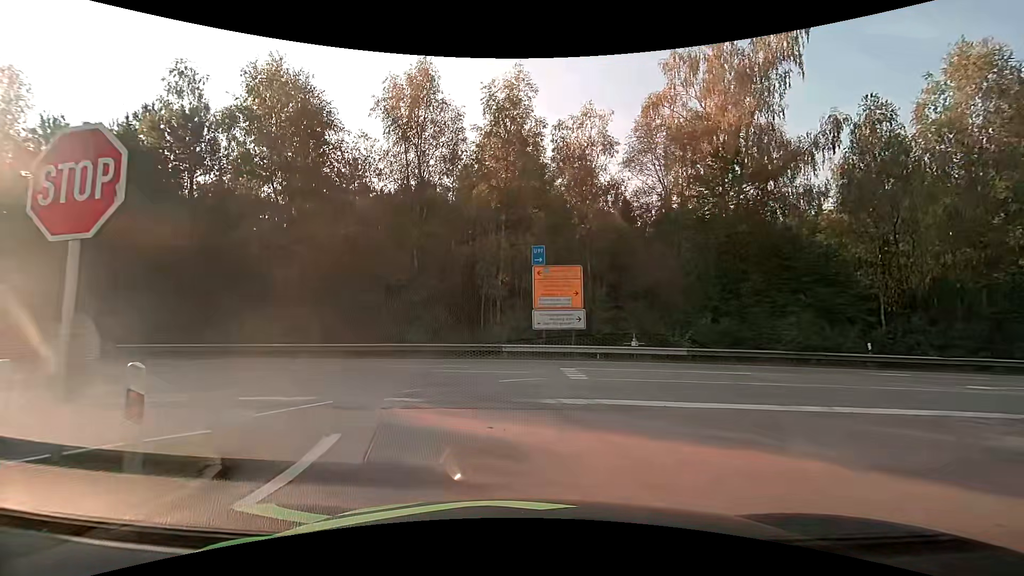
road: motorway_link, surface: asphalt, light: Day
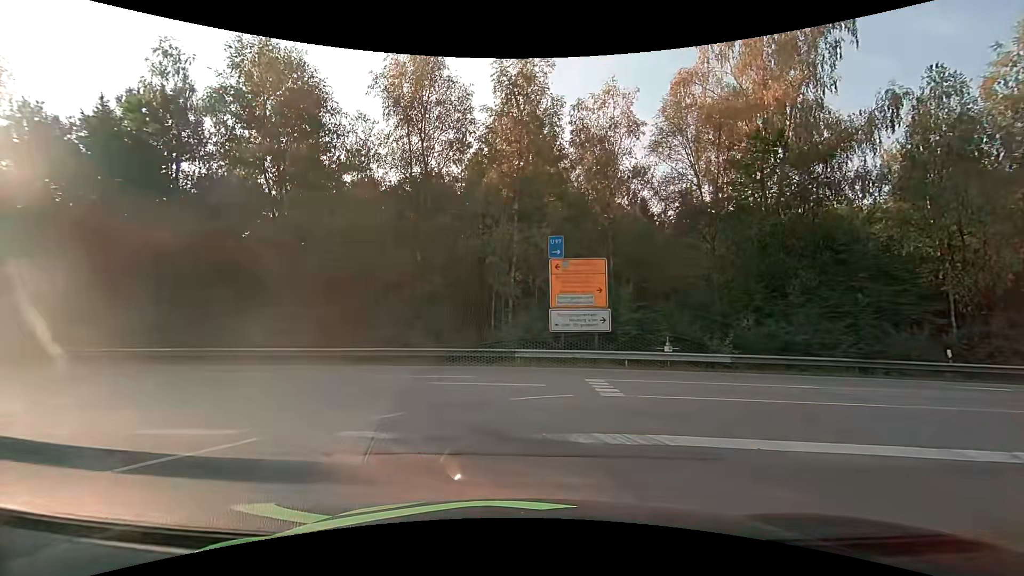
(0.0, +2.7) m; -1°
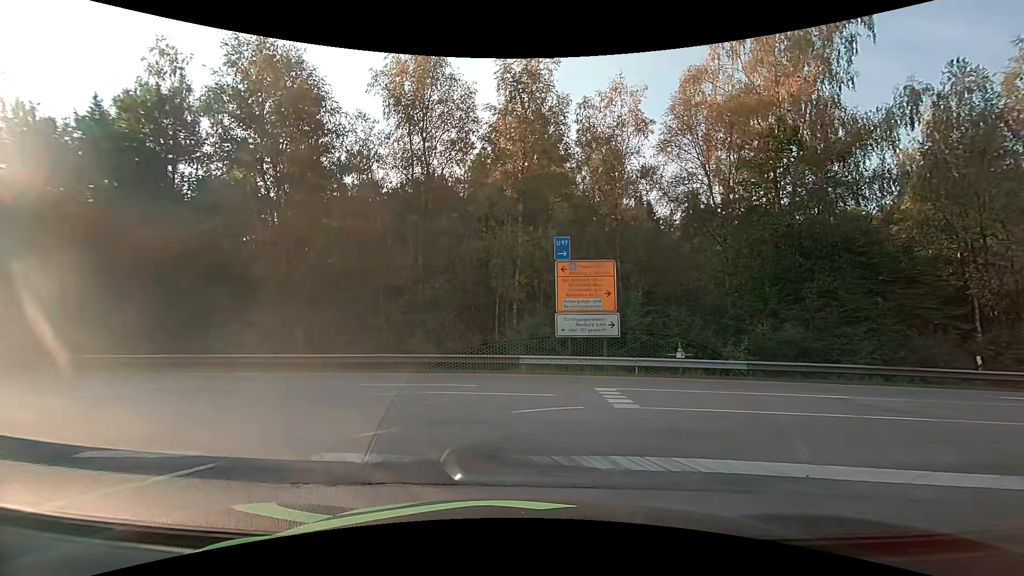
(0.0, +0.8) m; 0°
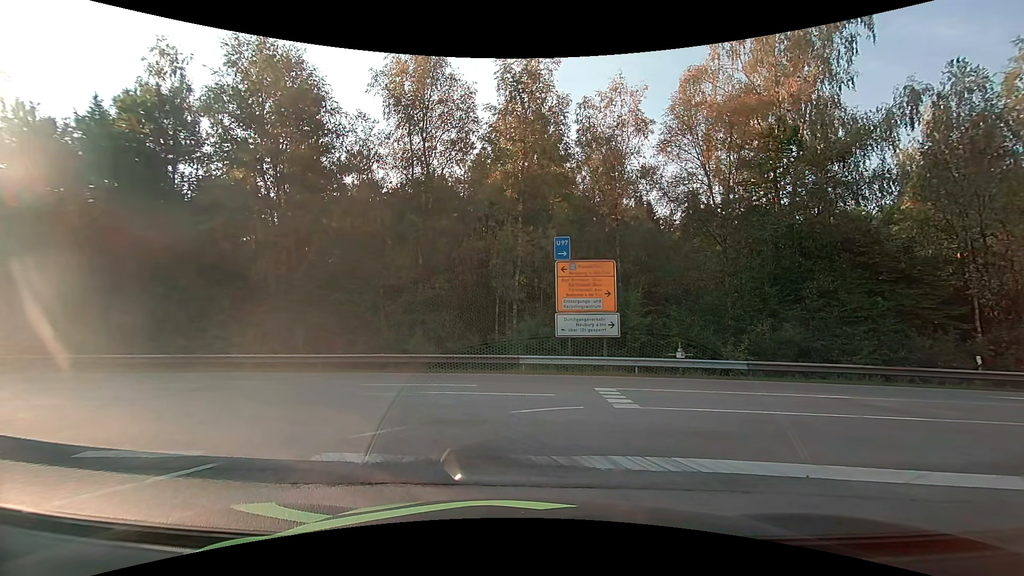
(0.0, 0.0) m; 0°
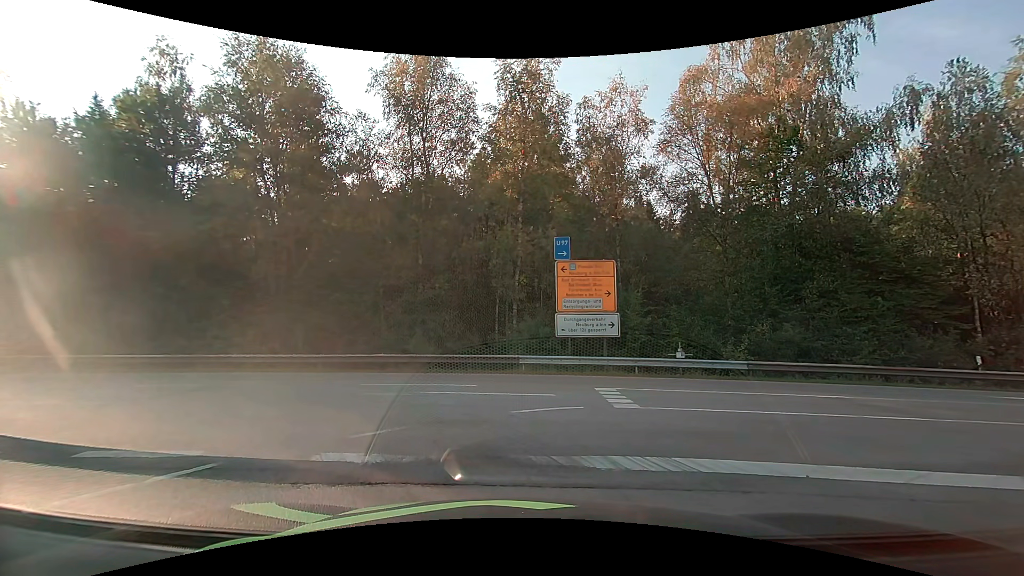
(0.0, 0.0) m; 0°
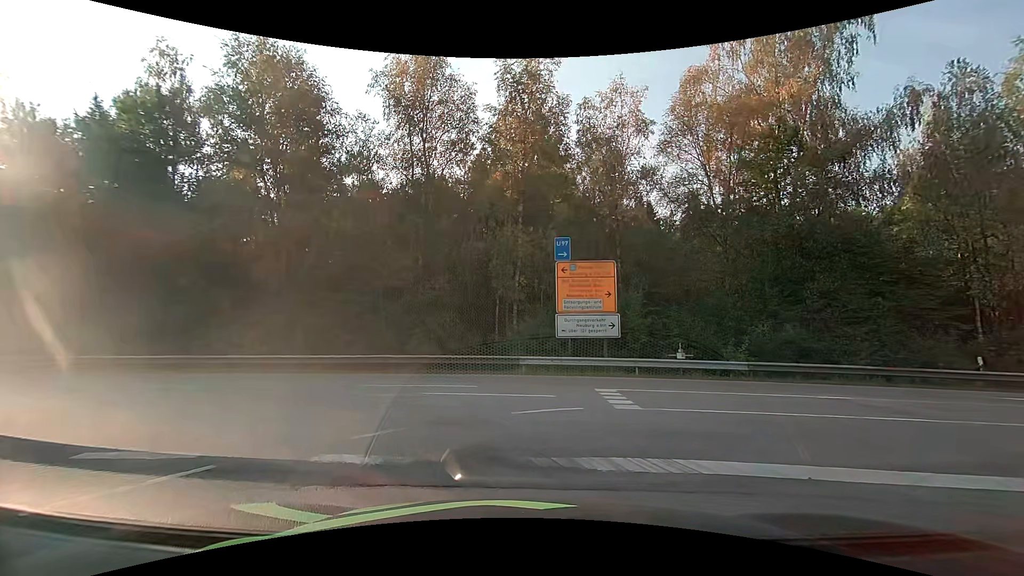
(0.0, 0.0) m; 0°
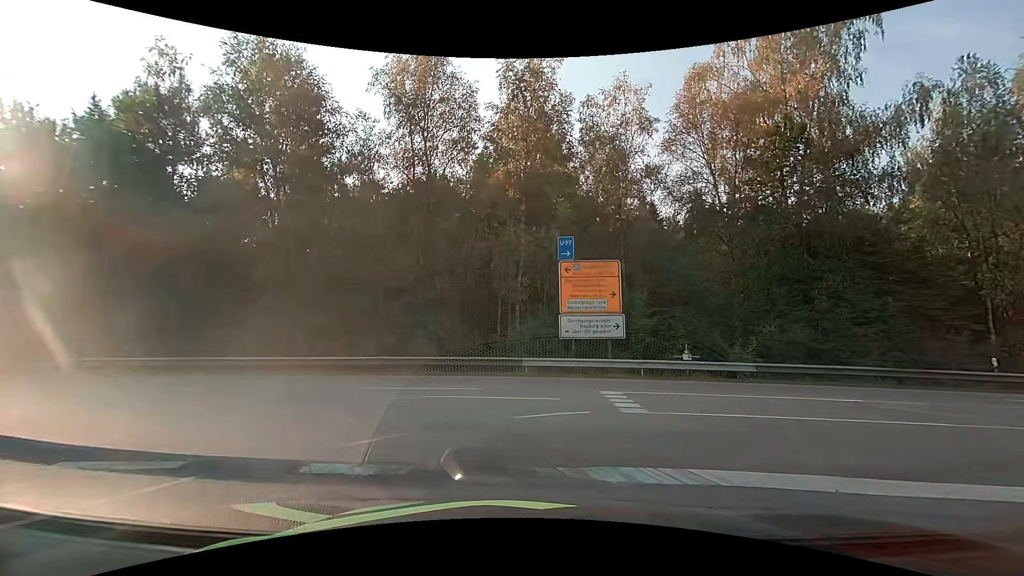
(0.0, +0.3) m; 0°
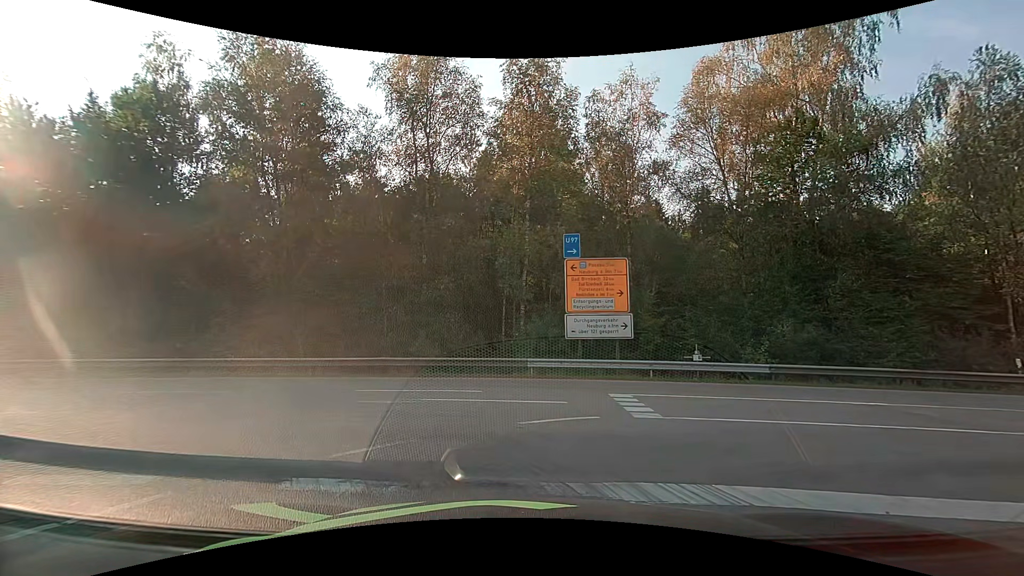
(0.0, +0.6) m; 0°
